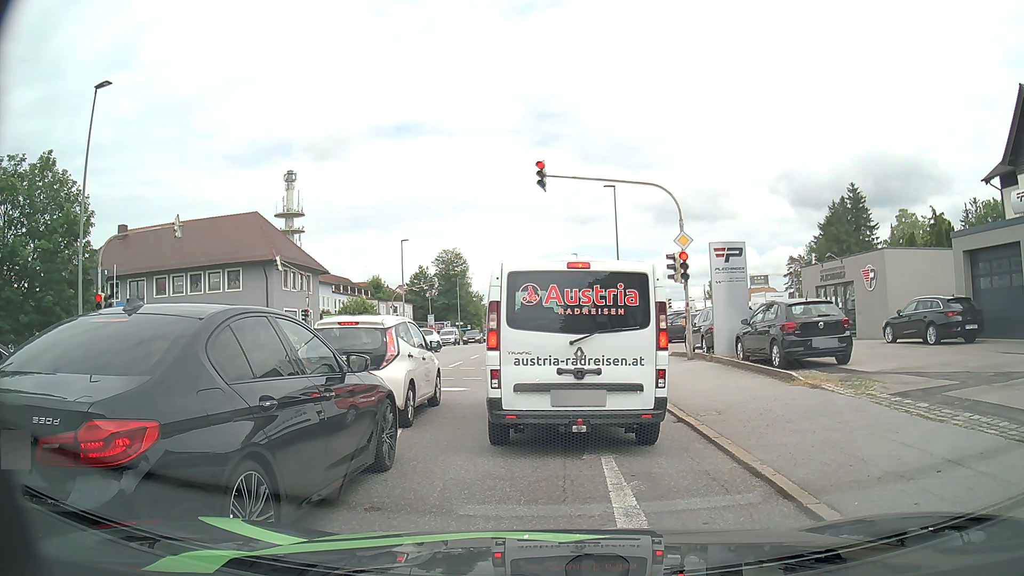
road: tertiary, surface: asphalt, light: Day
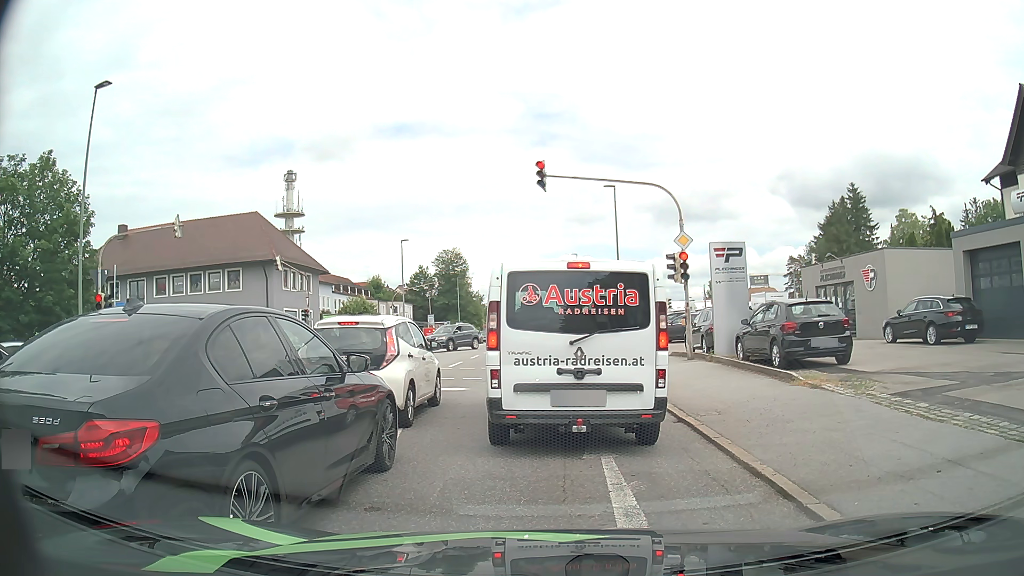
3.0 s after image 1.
(0.0, 0.0) m; 0°
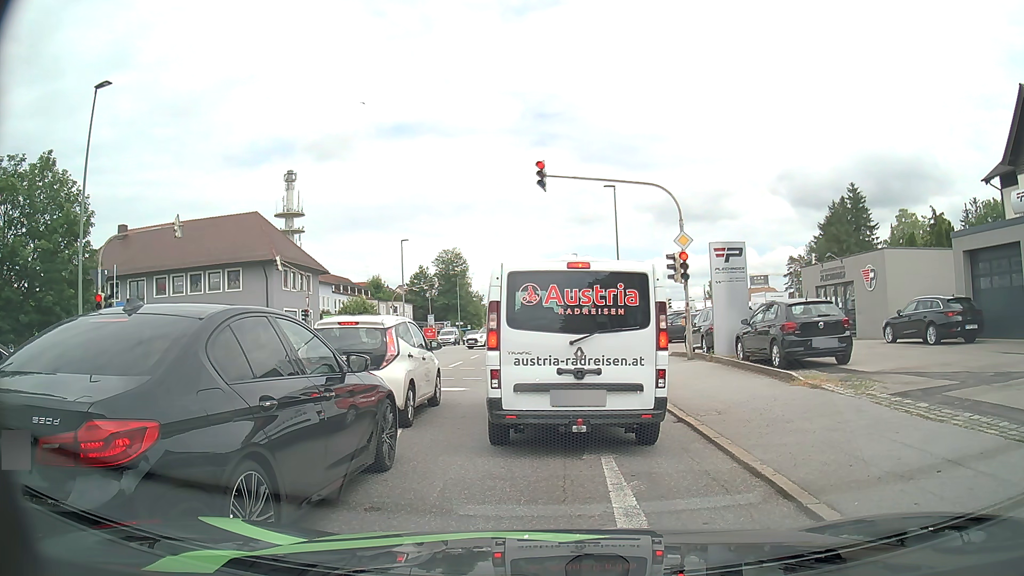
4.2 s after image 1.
(0.0, 0.0) m; 0°
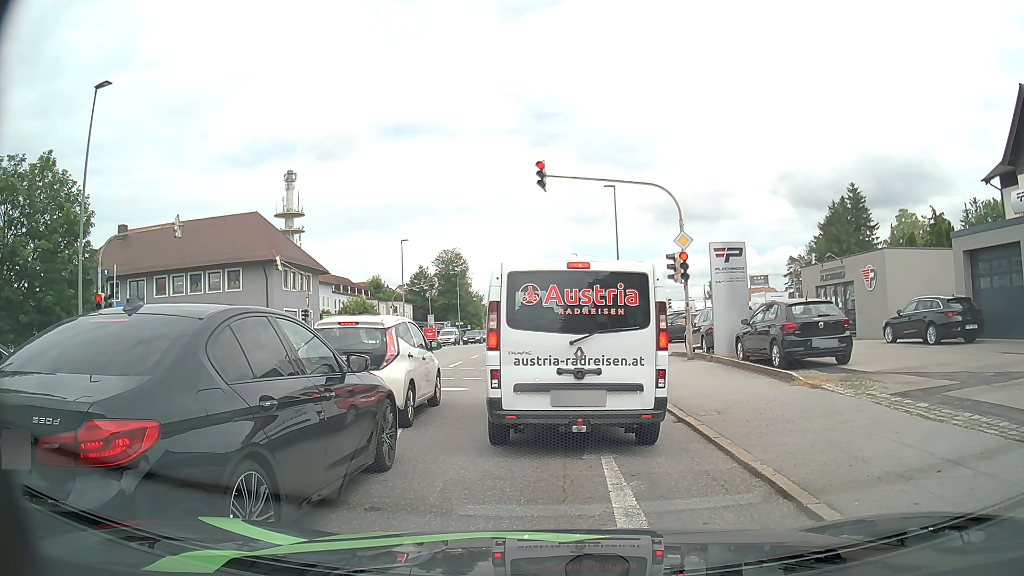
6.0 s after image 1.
(0.0, 0.0) m; 0°
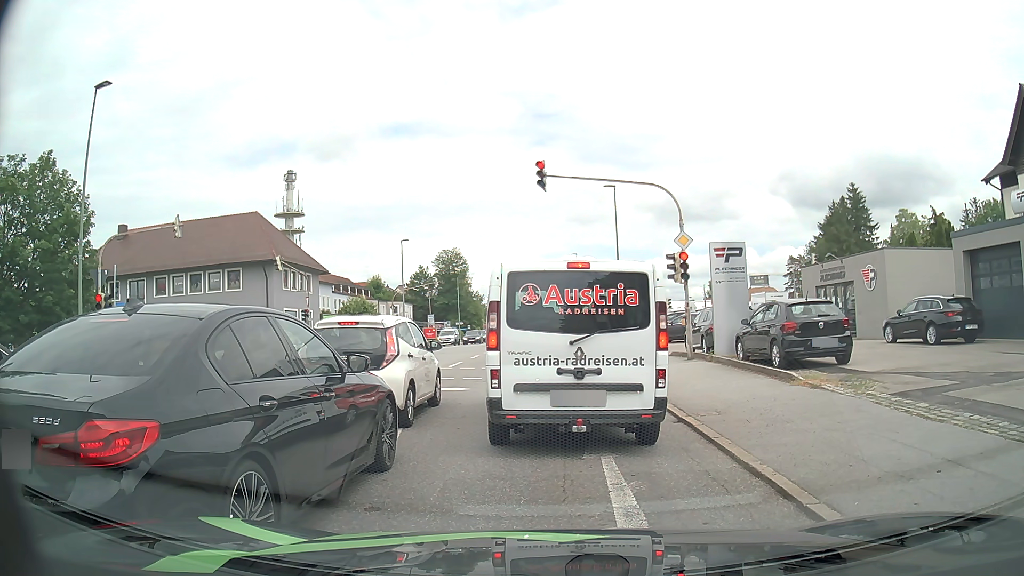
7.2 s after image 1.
(0.0, 0.0) m; 0°
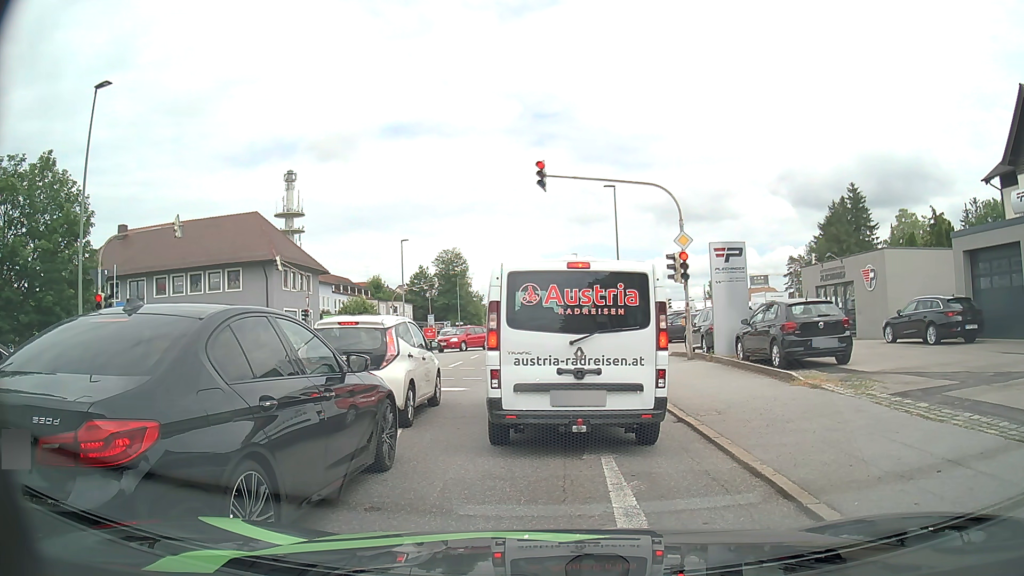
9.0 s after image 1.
(0.0, 0.0) m; 0°
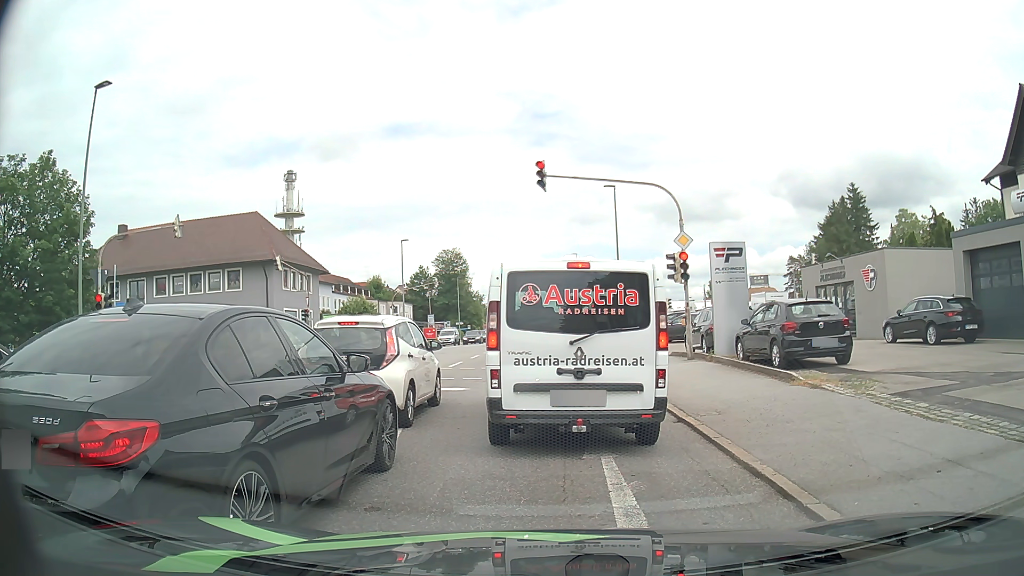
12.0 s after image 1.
(0.0, 0.0) m; 0°
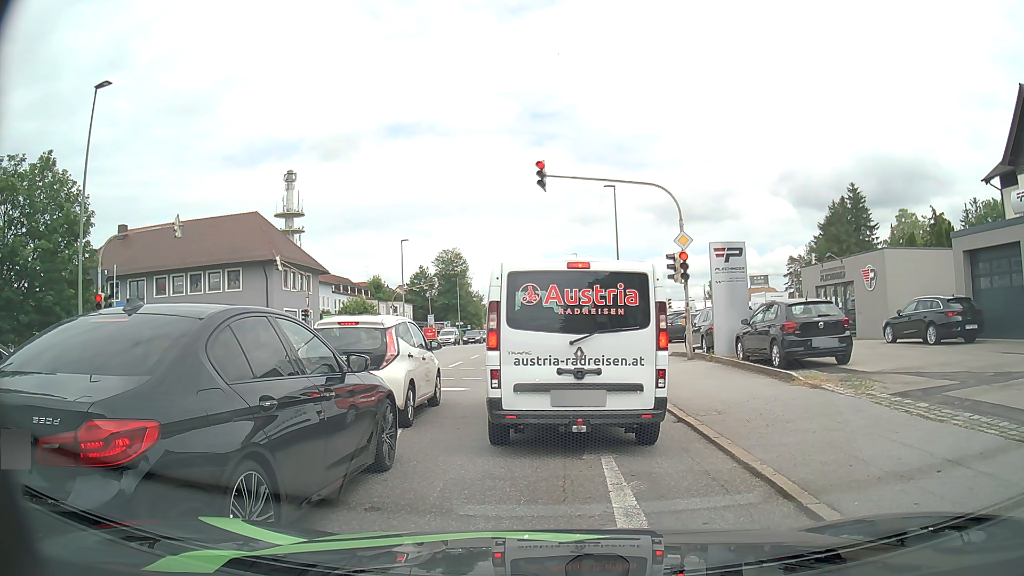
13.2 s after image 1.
(0.0, 0.0) m; 0°
